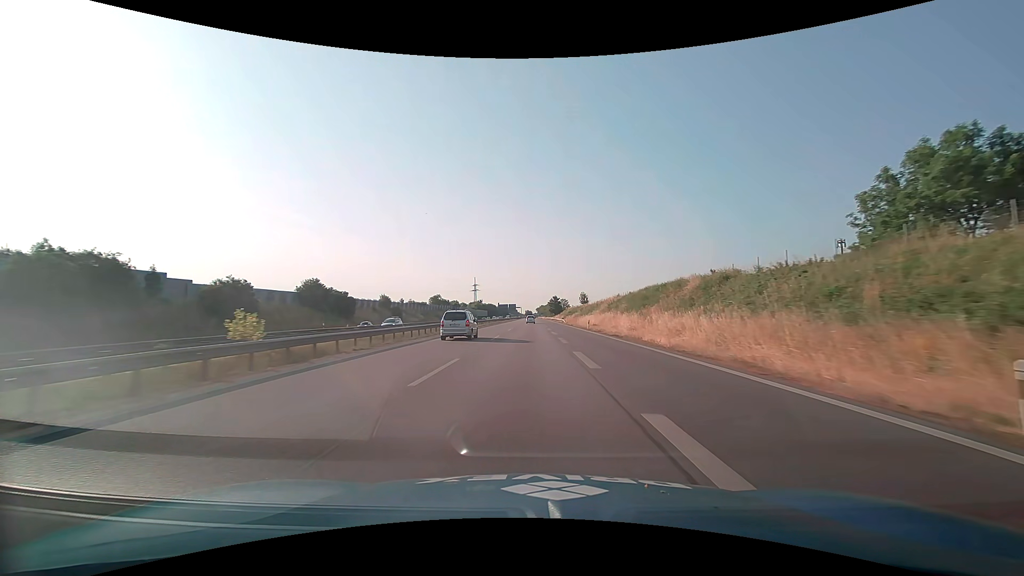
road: motorway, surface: asphalt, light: Day
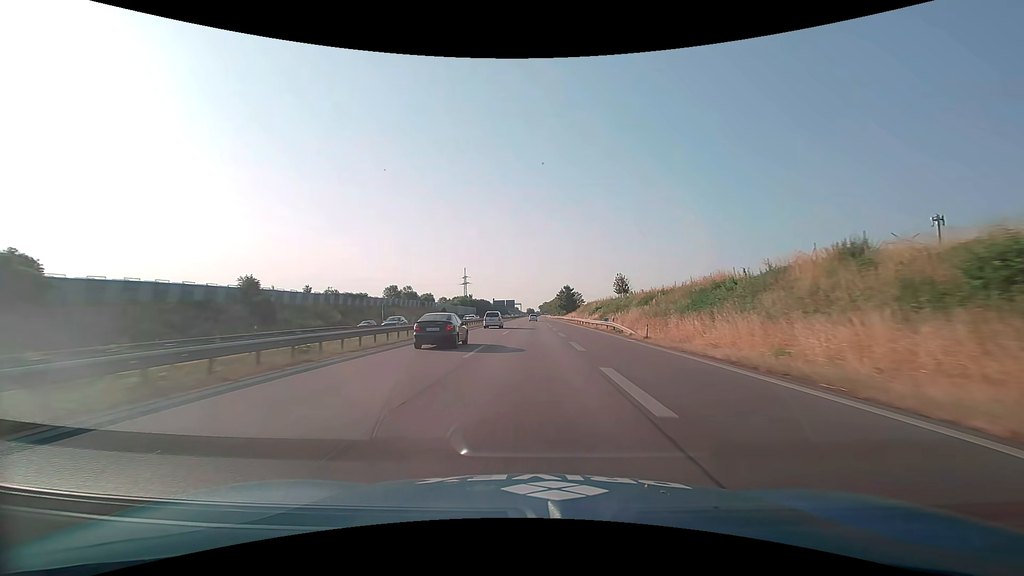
(0.0, +66.4) m; 0°
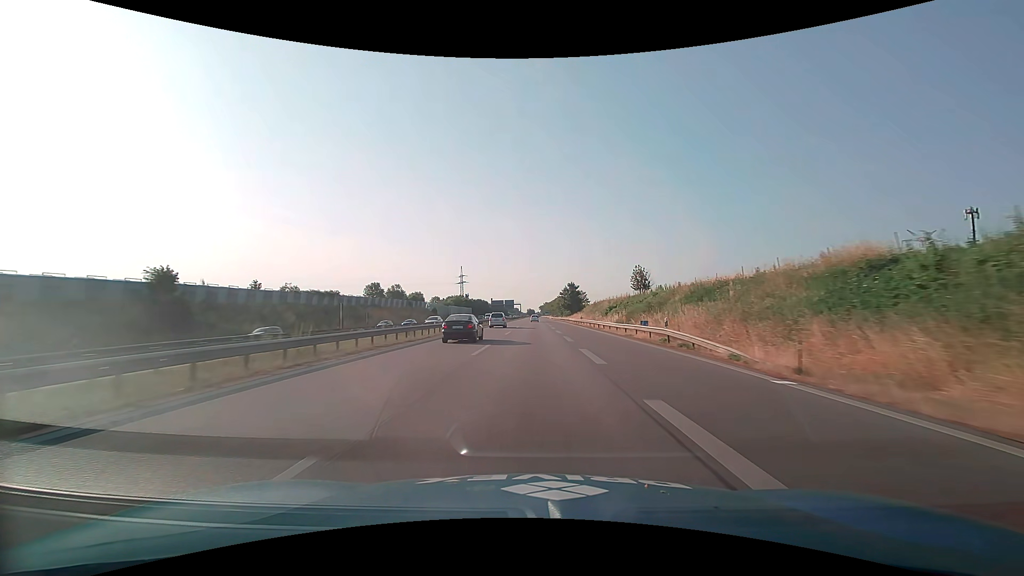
(0.0, +16.8) m; 0°
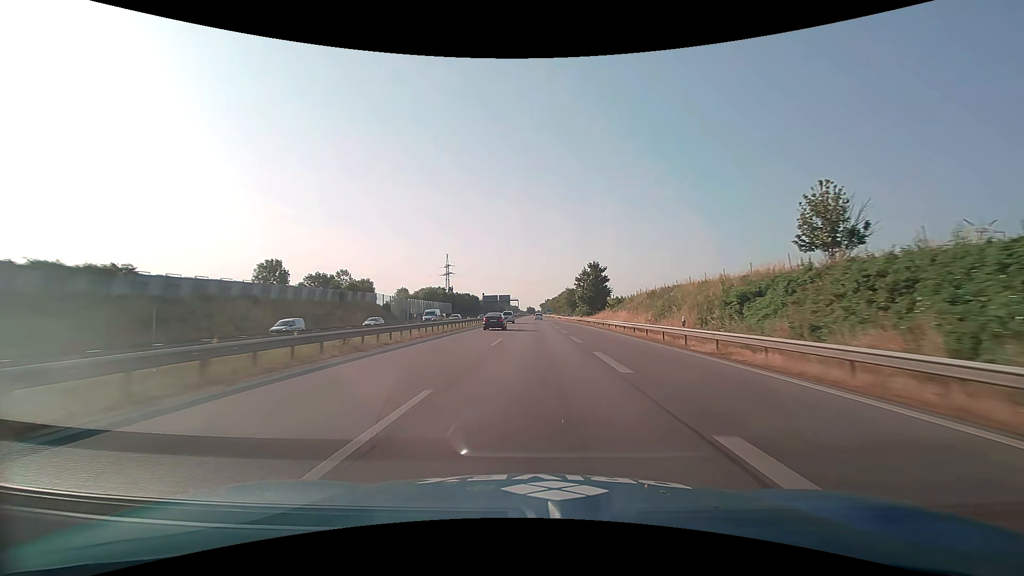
(0.0, +50.3) m; 0°
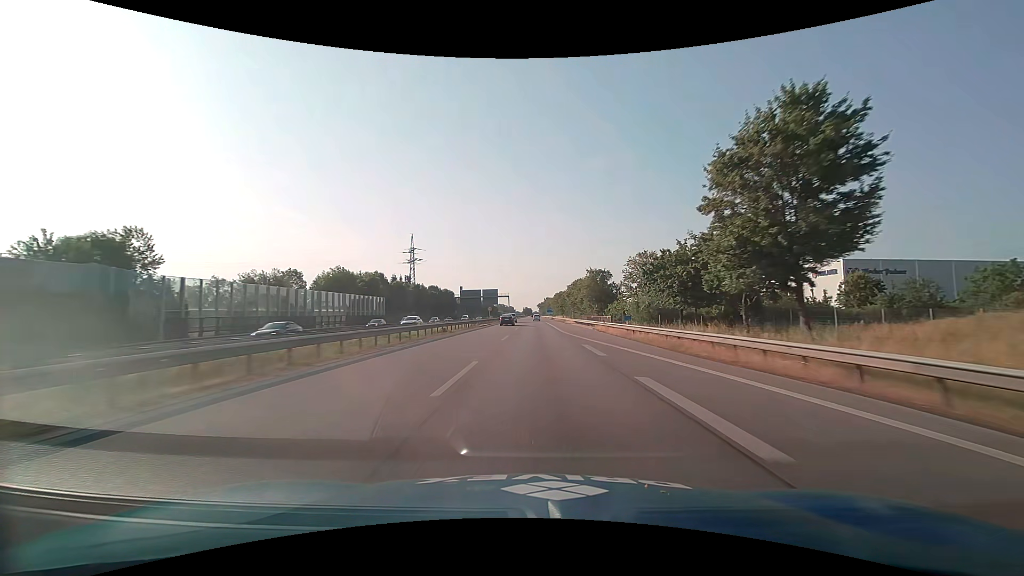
(+0.2, +66.6) m; 0°
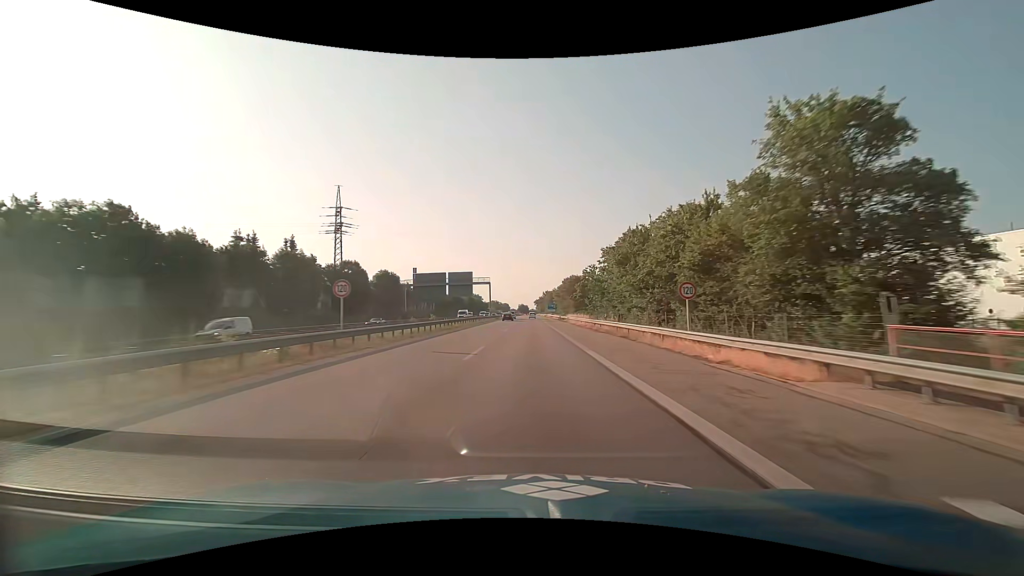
(+0.3, +66.2) m; 0°
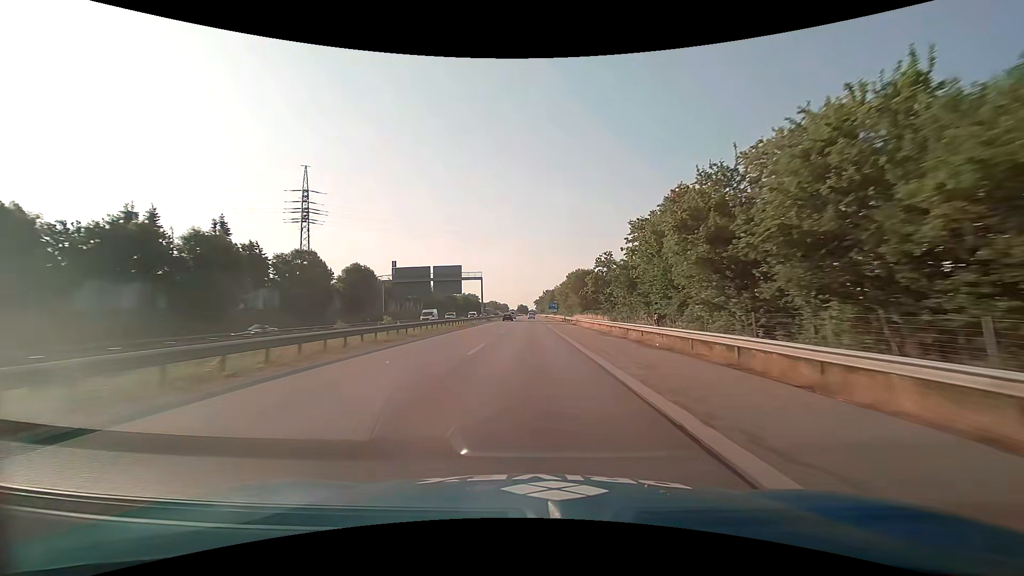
(0.0, +16.5) m; 0°
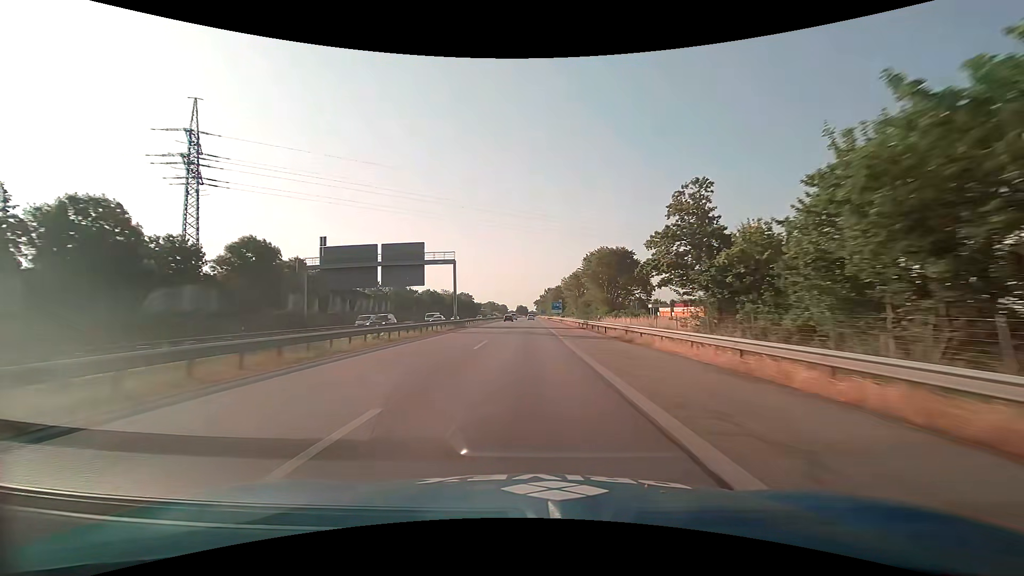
(0.0, +32.9) m; 0°
(0, +10) (0, +20) (0, +30) (0, +40) (0, +50) (-1, +60) (-1, +70) (-1, +80) (-1, +90) (-1, +100) m
